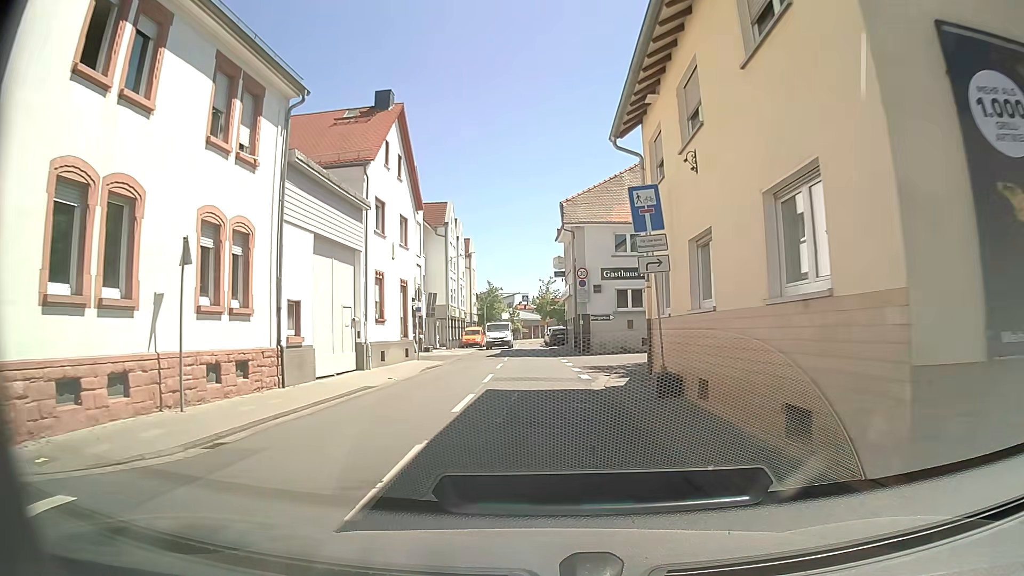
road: tertiary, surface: asphalt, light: Day
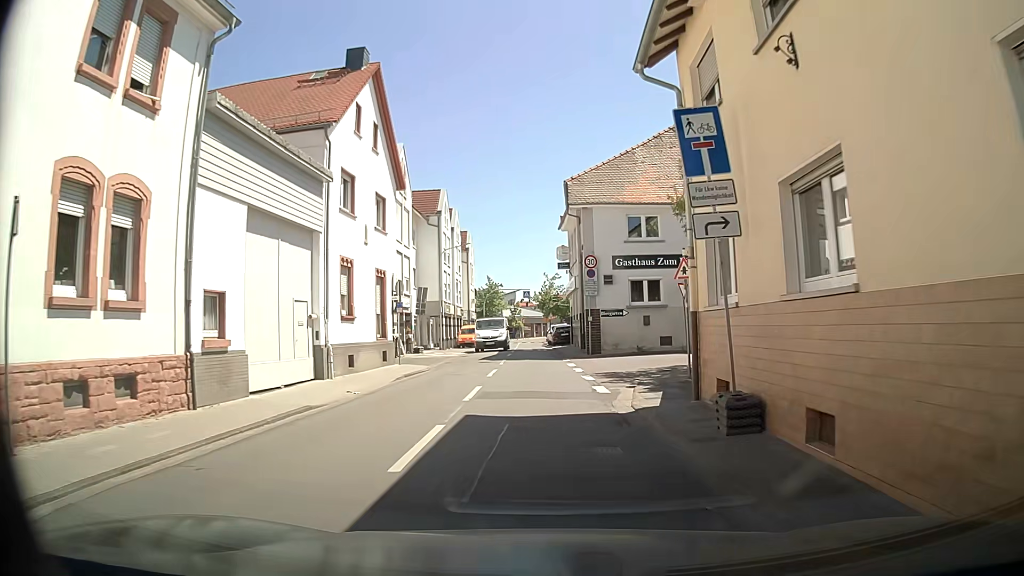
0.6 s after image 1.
(0.0, +4.6) m; -1°
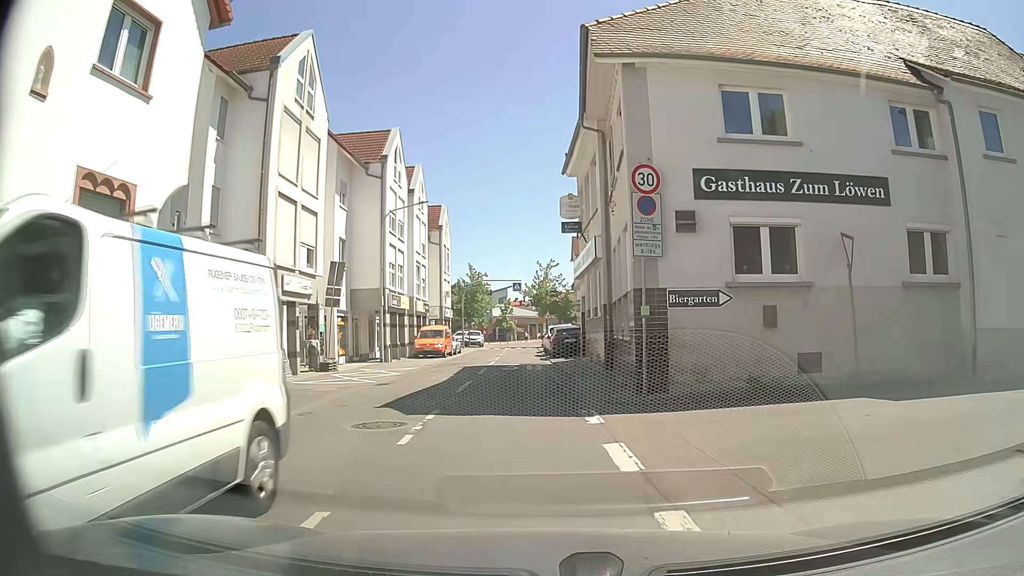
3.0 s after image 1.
(+0.2, +16.3) m; -1°
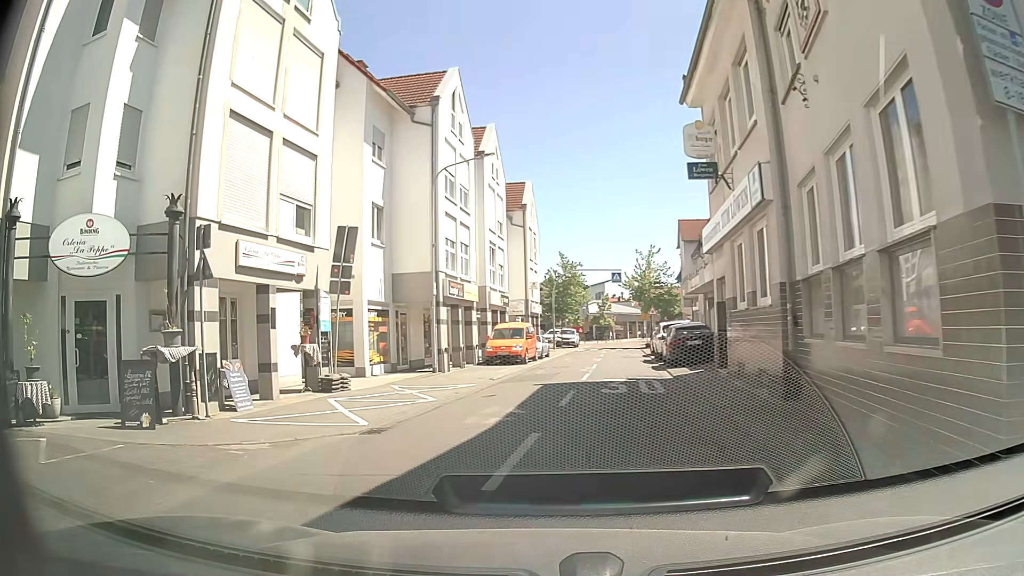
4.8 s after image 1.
(0.0, +8.4) m; -8°
